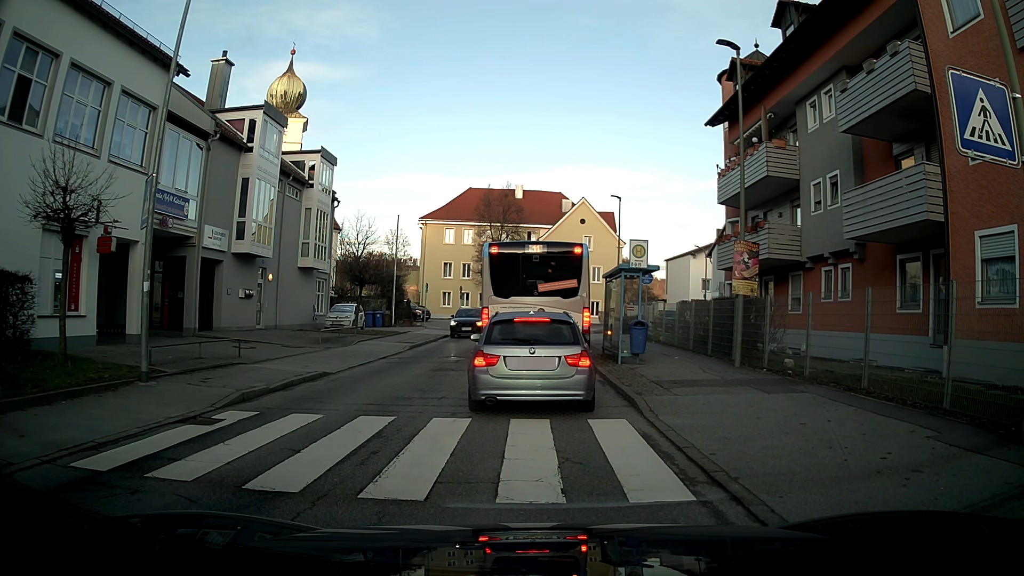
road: unclassified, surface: asphalt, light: Day
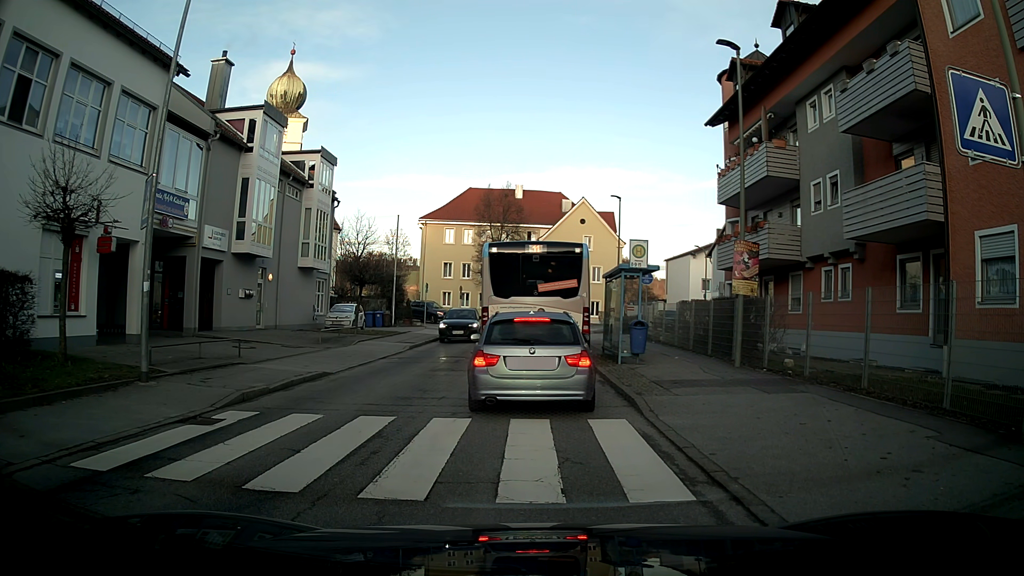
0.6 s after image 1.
(0.0, 0.0) m; 0°
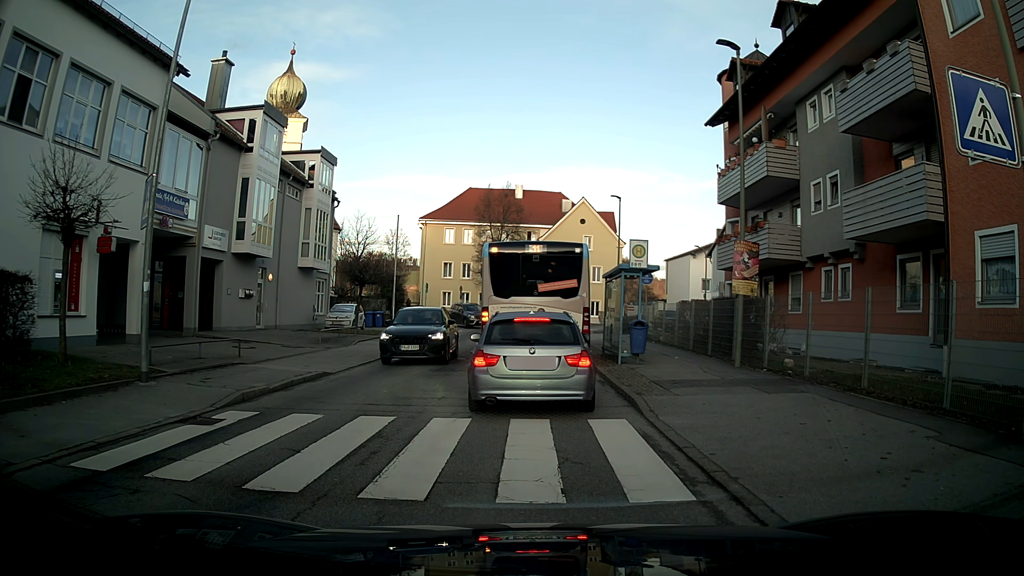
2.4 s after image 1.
(0.0, 0.0) m; 0°
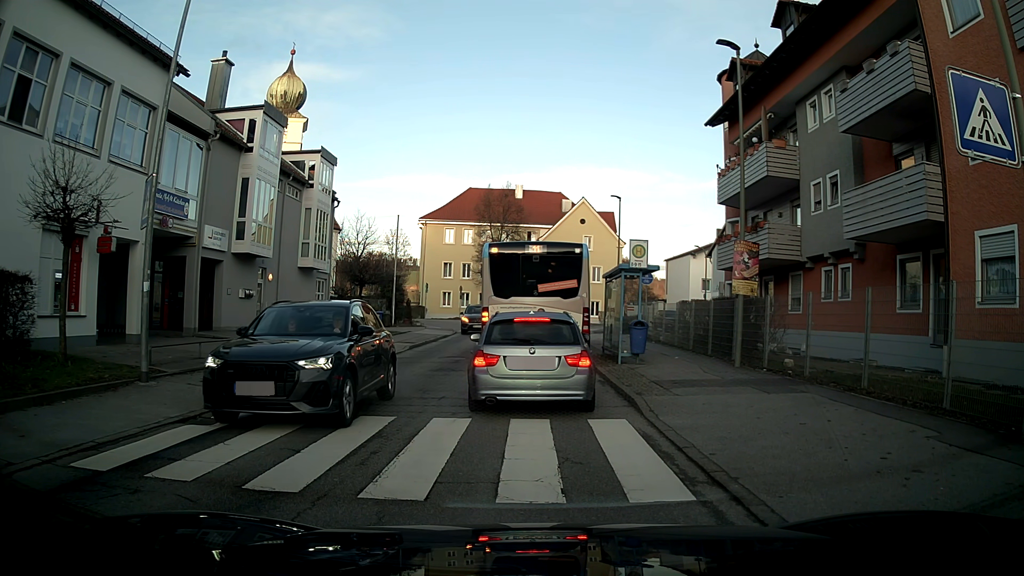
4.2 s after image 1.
(0.0, 0.0) m; 0°
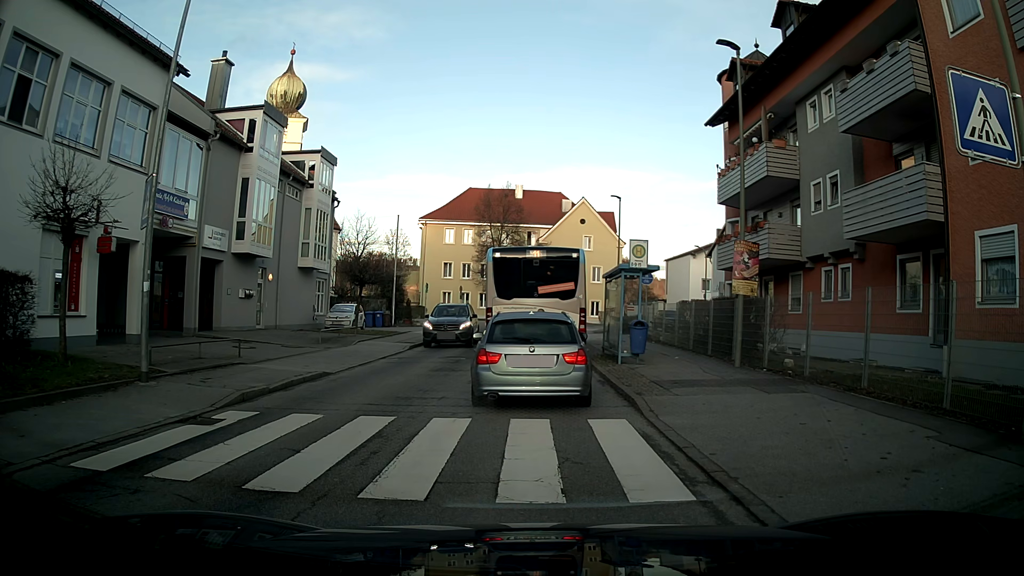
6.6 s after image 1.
(0.0, 0.0) m; 0°
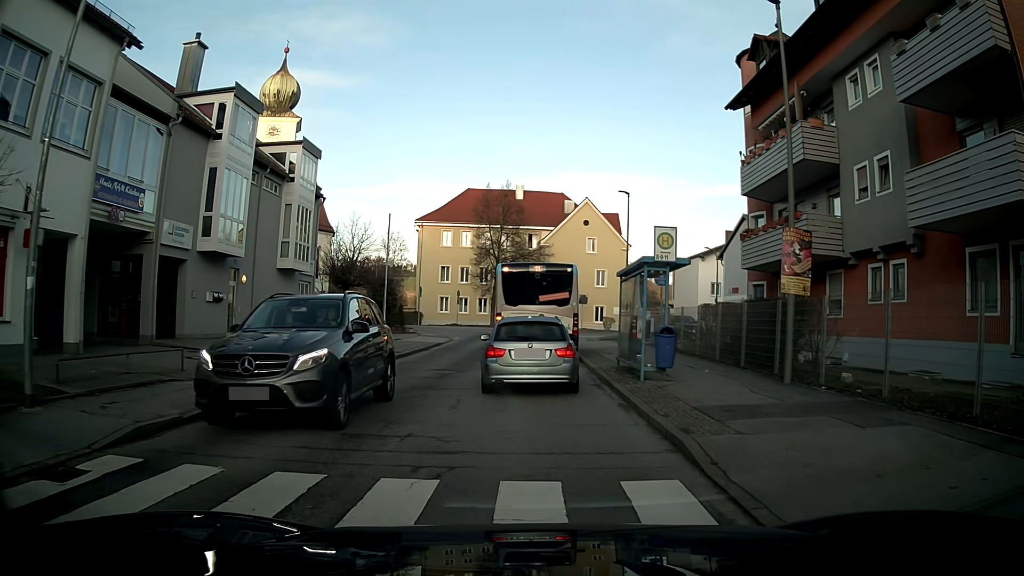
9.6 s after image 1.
(0.0, +3.5) m; 0°
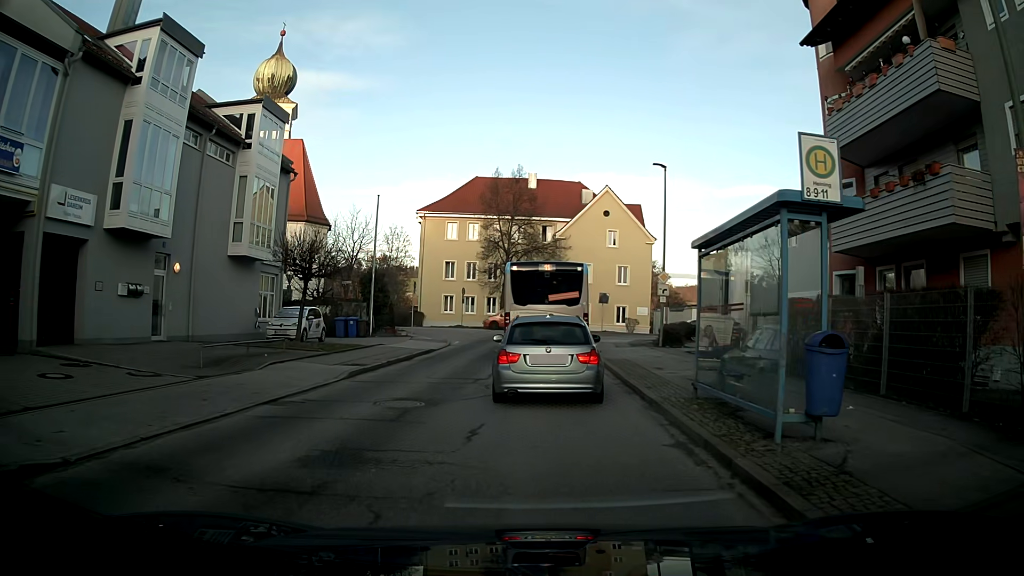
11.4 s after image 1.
(-0.1, +7.1) m; -1°
(0, +10) (+1, +20) (+1, +30) (+2, +40) (+9, +47) (+18, +51) (+28, +52) (+38, +52) (+48, +52) (+58, +52) m
